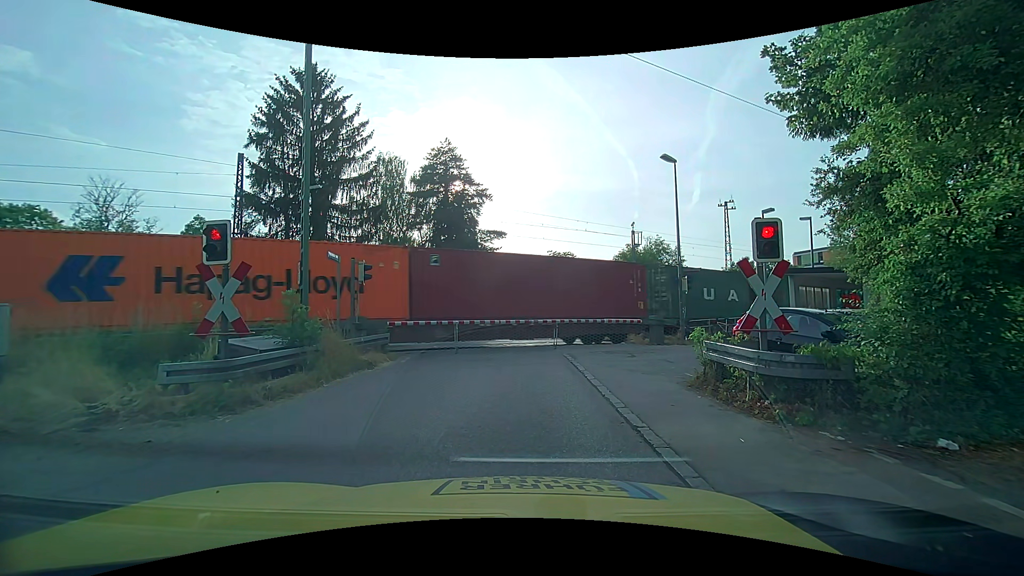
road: unclassified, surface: asphalt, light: Day
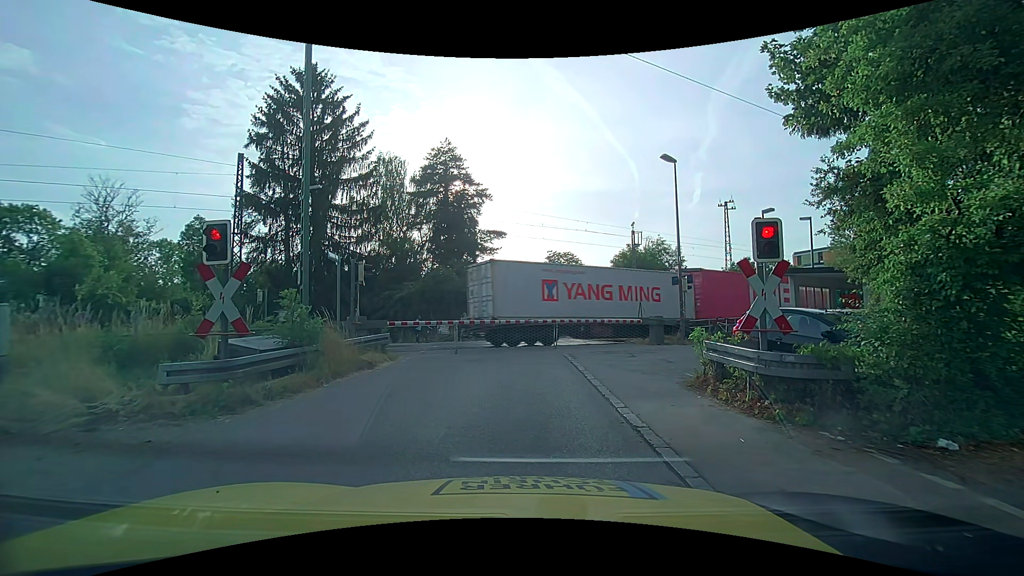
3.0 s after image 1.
(0.0, 0.0) m; 0°
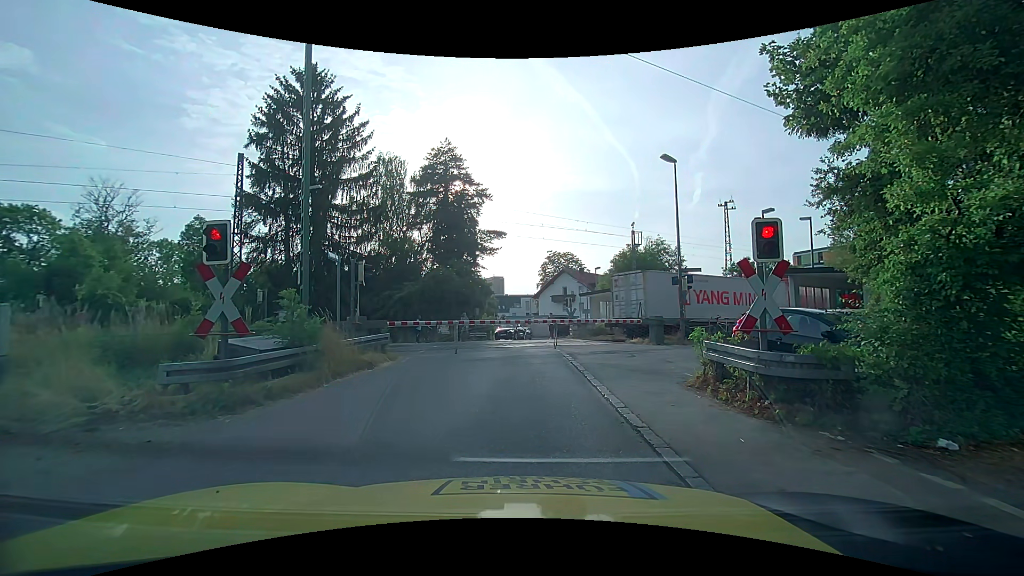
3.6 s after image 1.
(0.0, 0.0) m; 0°
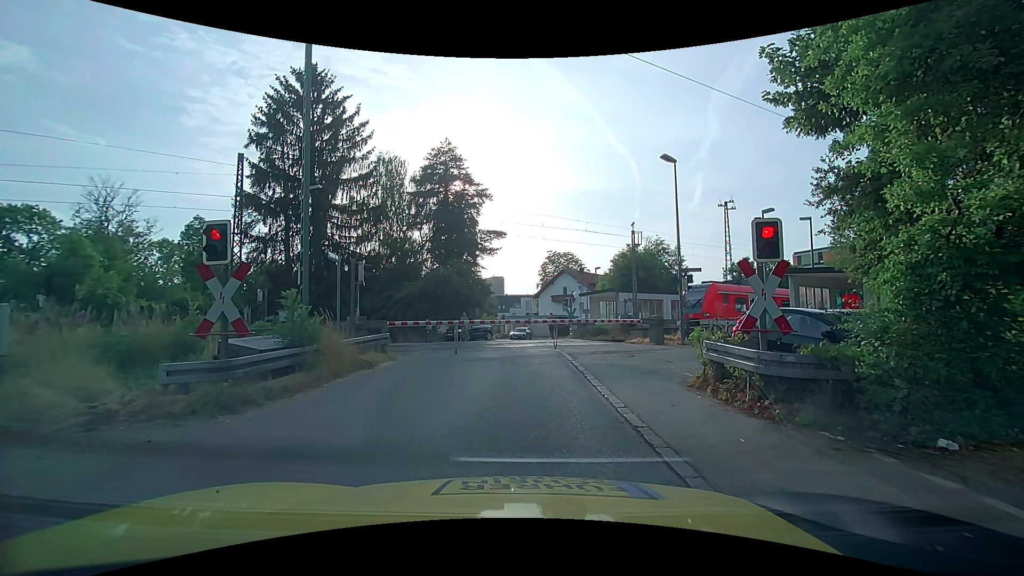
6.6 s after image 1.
(0.0, 0.0) m; 0°
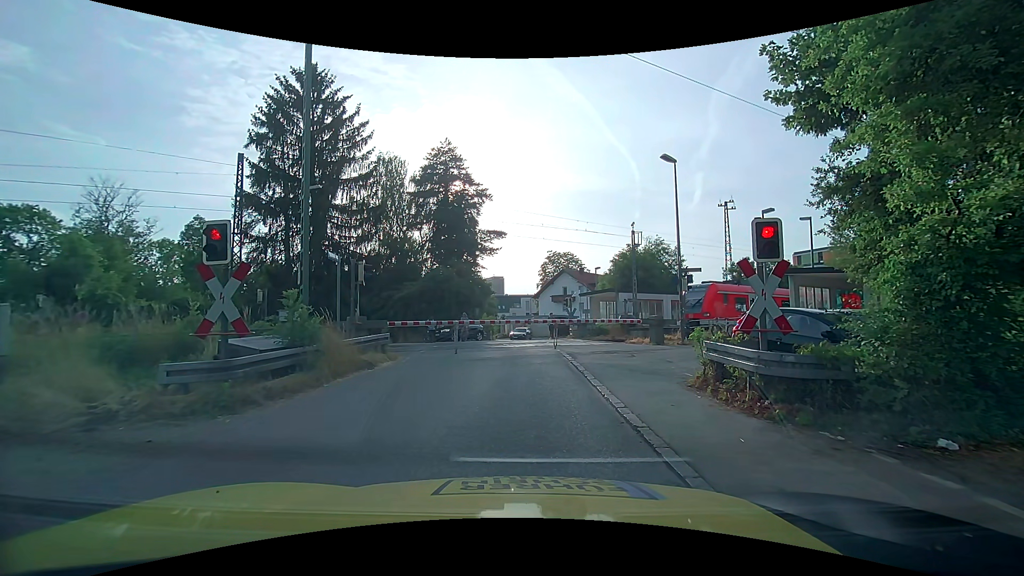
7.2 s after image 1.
(0.0, 0.0) m; 0°
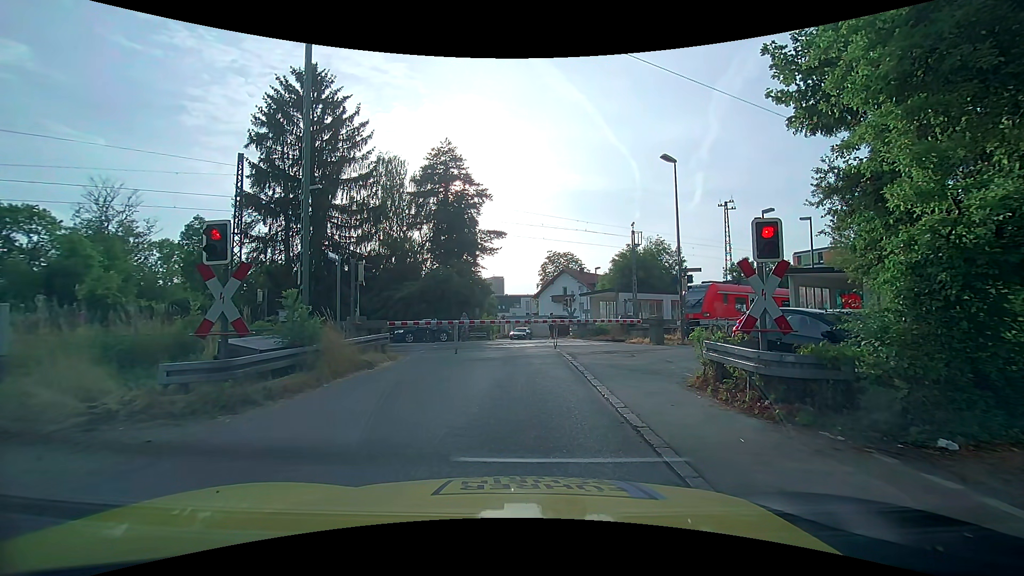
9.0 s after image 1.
(0.0, 0.0) m; 0°
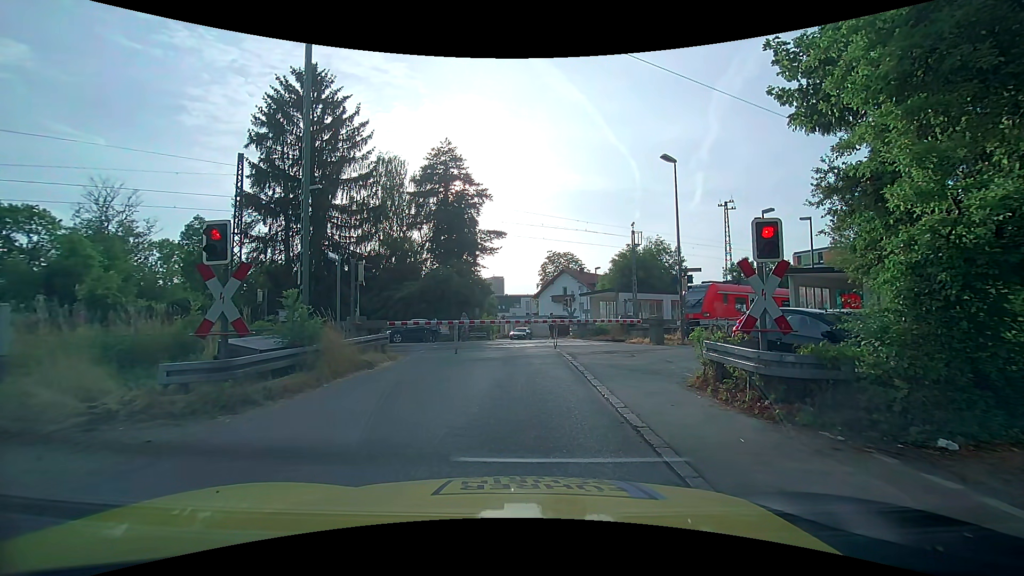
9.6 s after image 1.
(0.0, 0.0) m; 0°
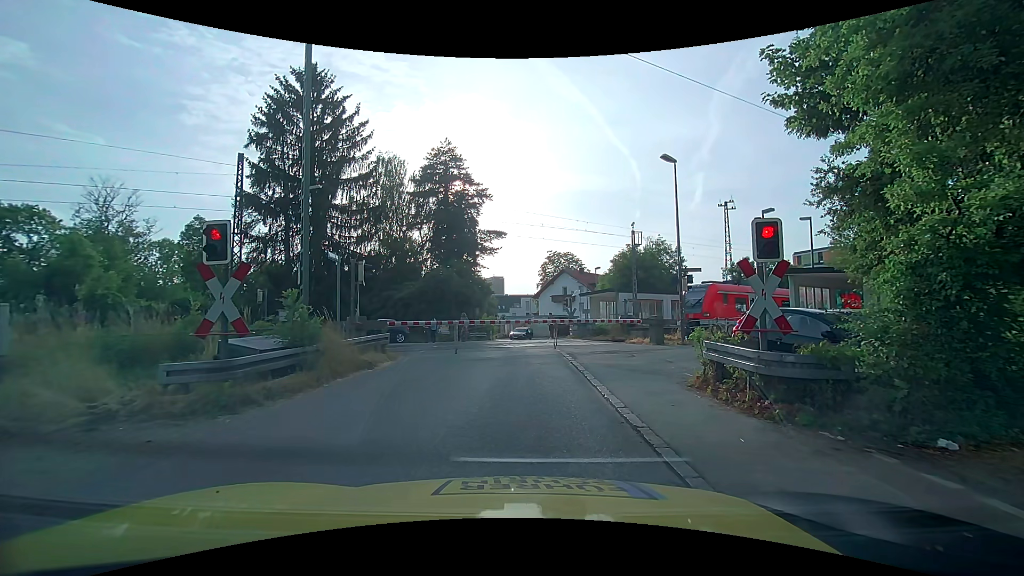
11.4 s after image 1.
(0.0, 0.0) m; 0°
